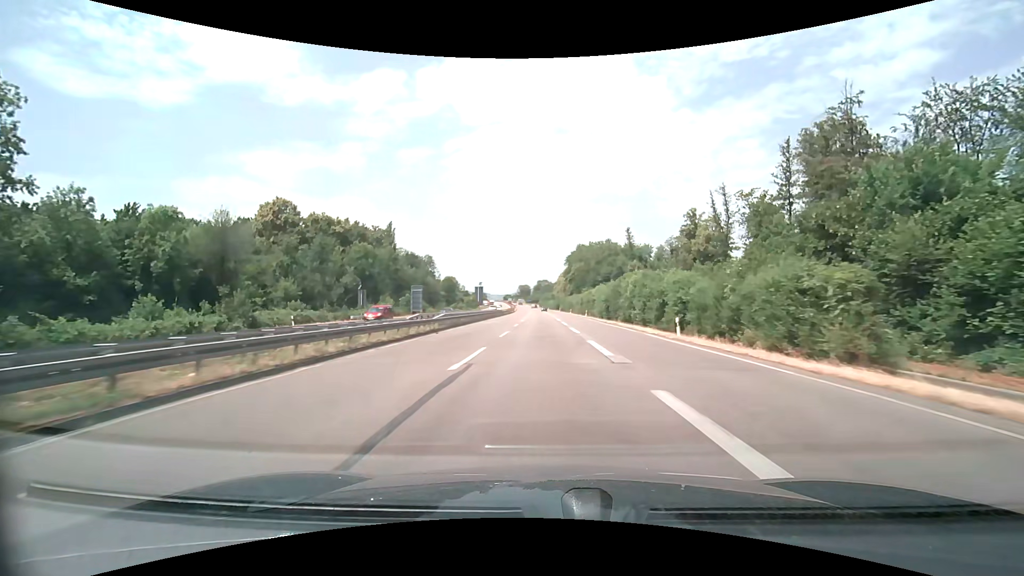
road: trunk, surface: asphalt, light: Day
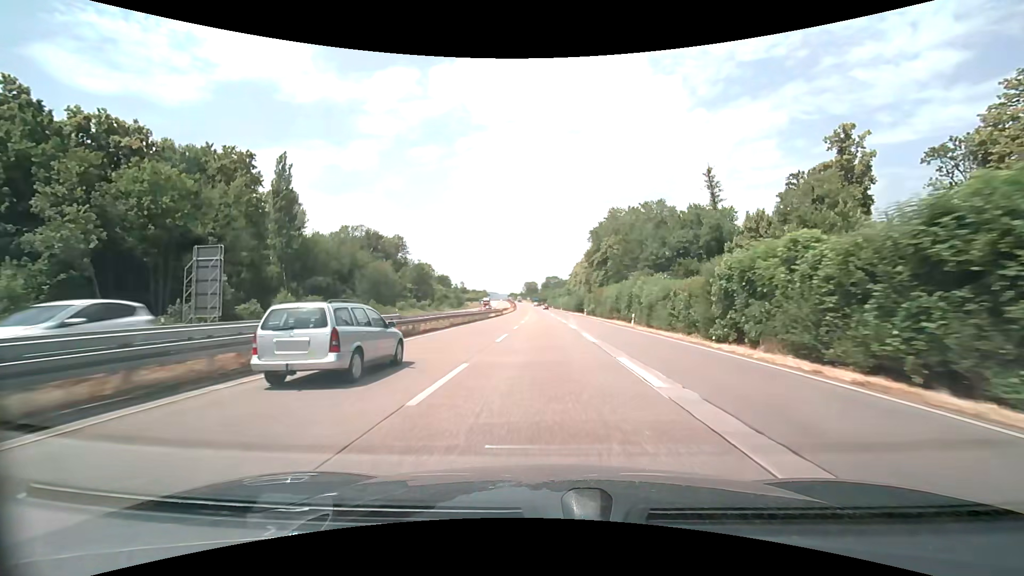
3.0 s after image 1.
(-0.7, +66.3) m; -1°
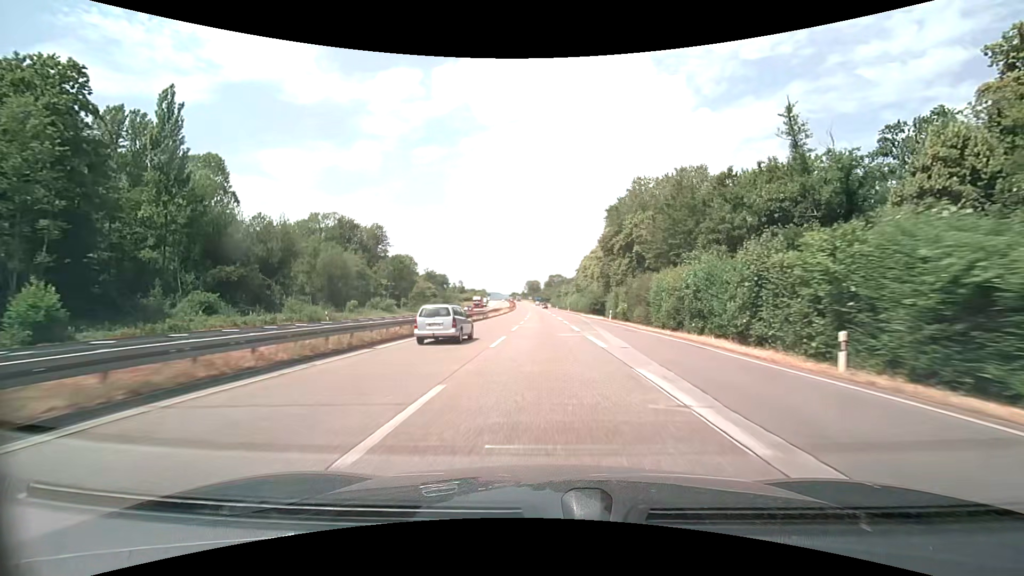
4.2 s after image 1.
(0.0, +26.5) m; 0°
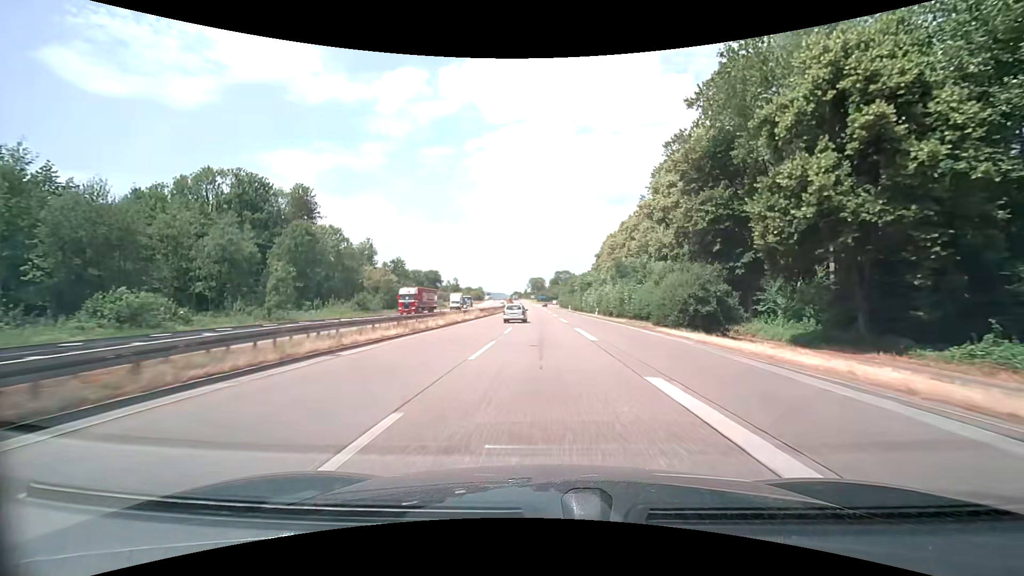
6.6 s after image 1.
(-0.2, +53.0) m; 0°
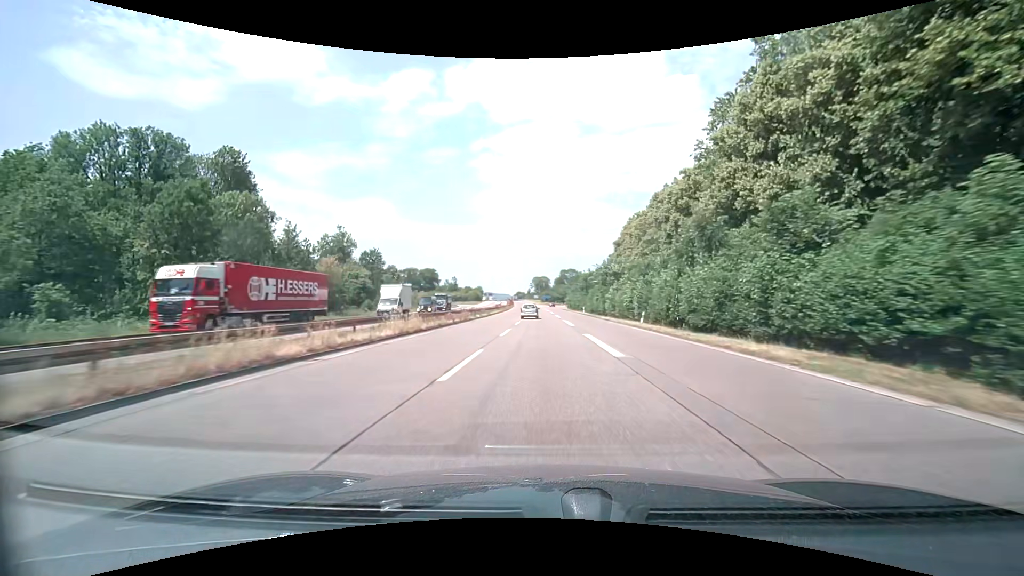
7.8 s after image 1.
(-0.1, +26.4) m; 0°
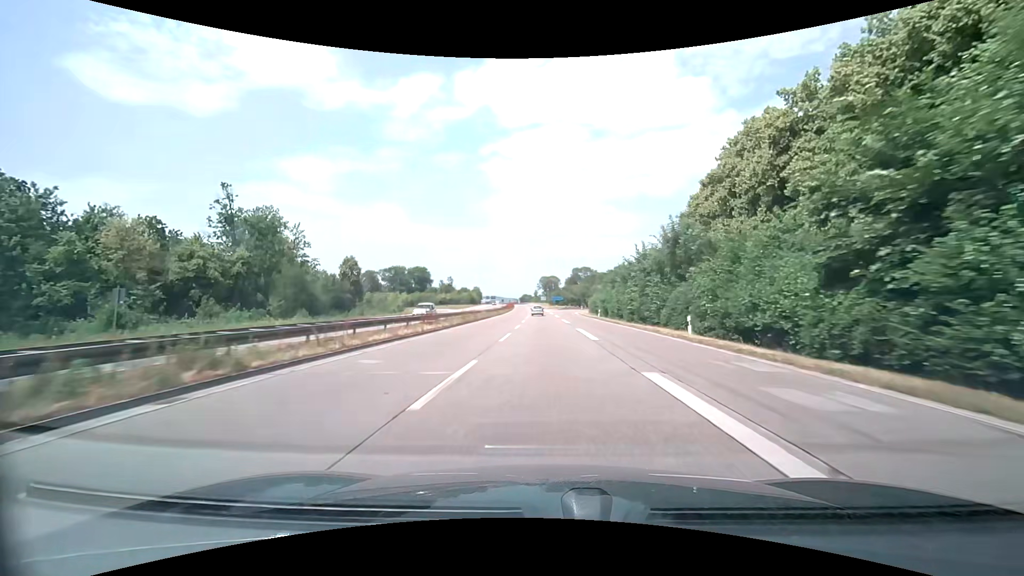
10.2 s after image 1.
(-0.5, +52.8) m; -1°
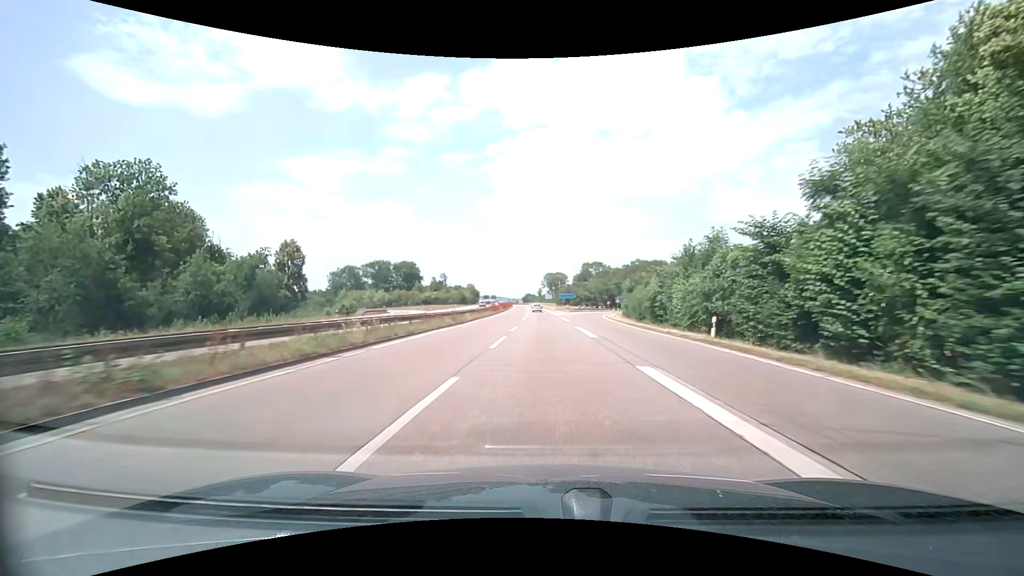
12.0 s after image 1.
(-0.2, +39.5) m; -1°
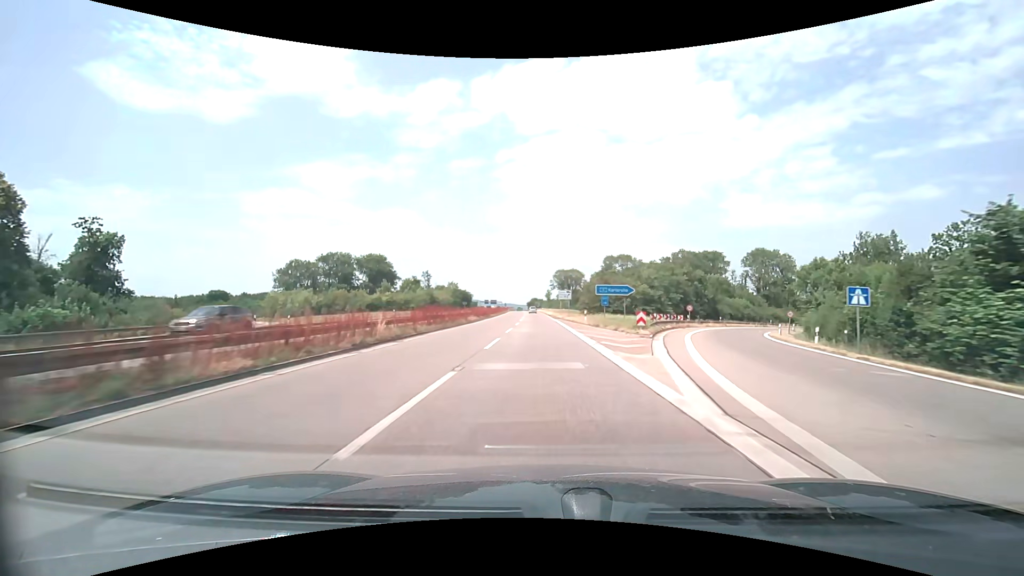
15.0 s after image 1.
(-0.5, +65.8) m; -1°
(0, +10) (0, +20) (0, +30) (0, +40) (-1, +50) (-1, +60) (-1, +70) (-1, +80) (-2, +90) (-2, +100) m
